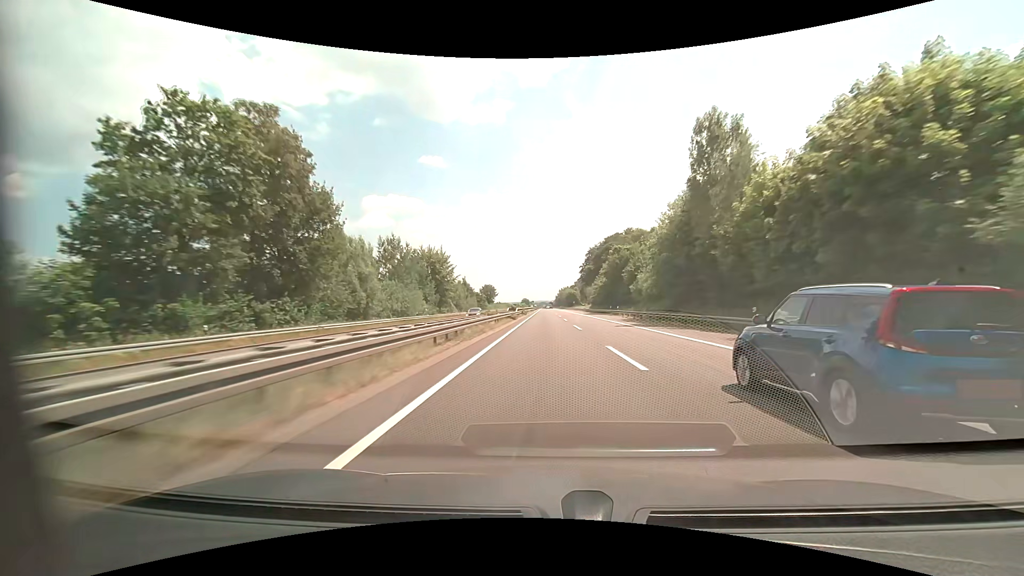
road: motorway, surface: asphalt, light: Day
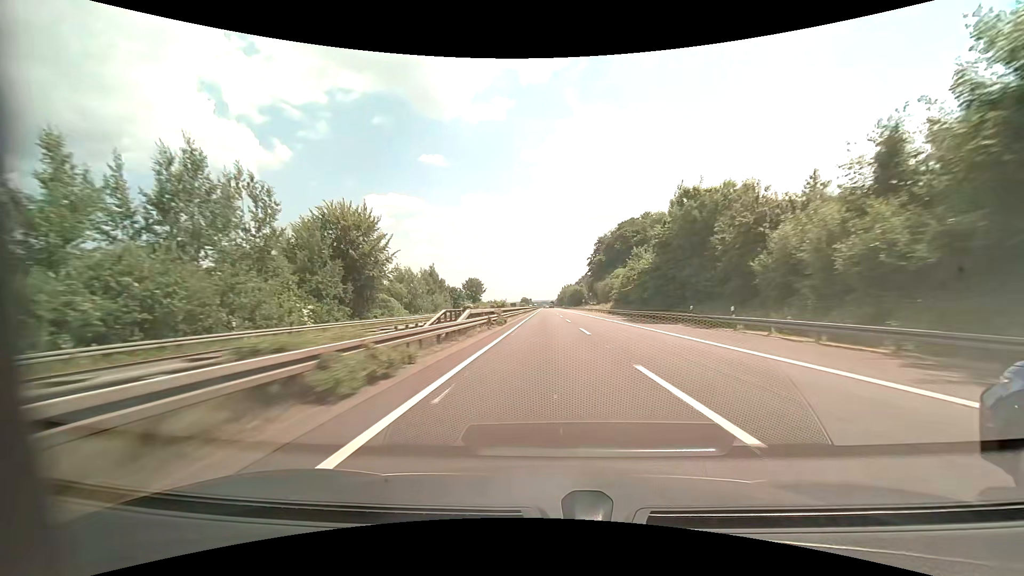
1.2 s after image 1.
(0.0, +41.8) m; 0°
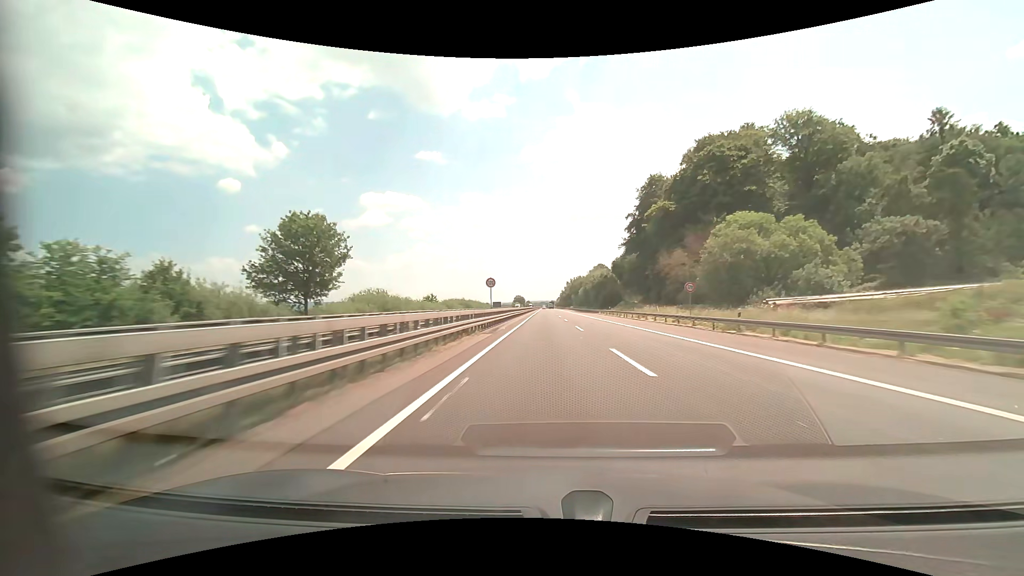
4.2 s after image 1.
(-0.4, +104.1) m; 0°
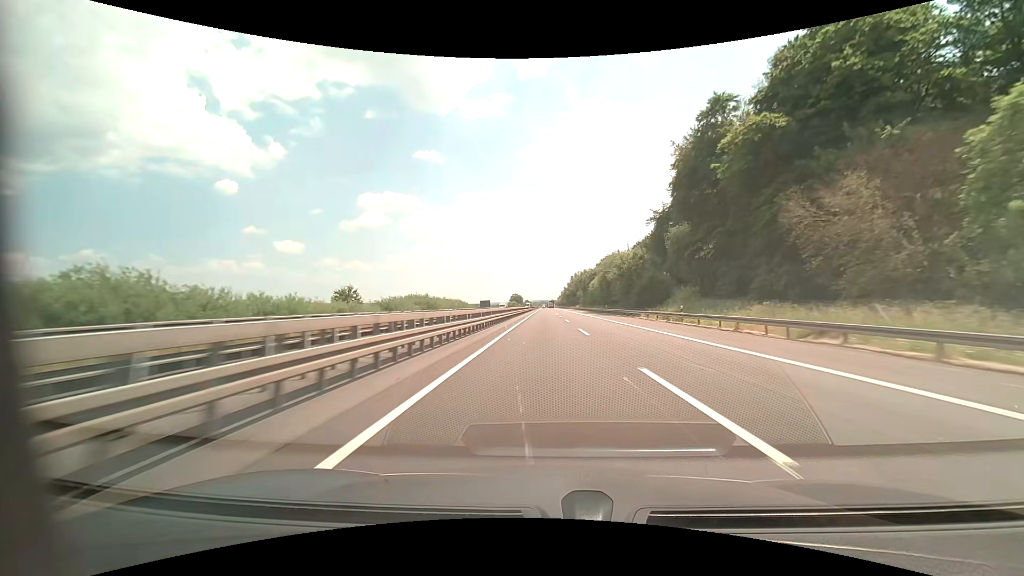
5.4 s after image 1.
(0.0, +41.6) m; 0°
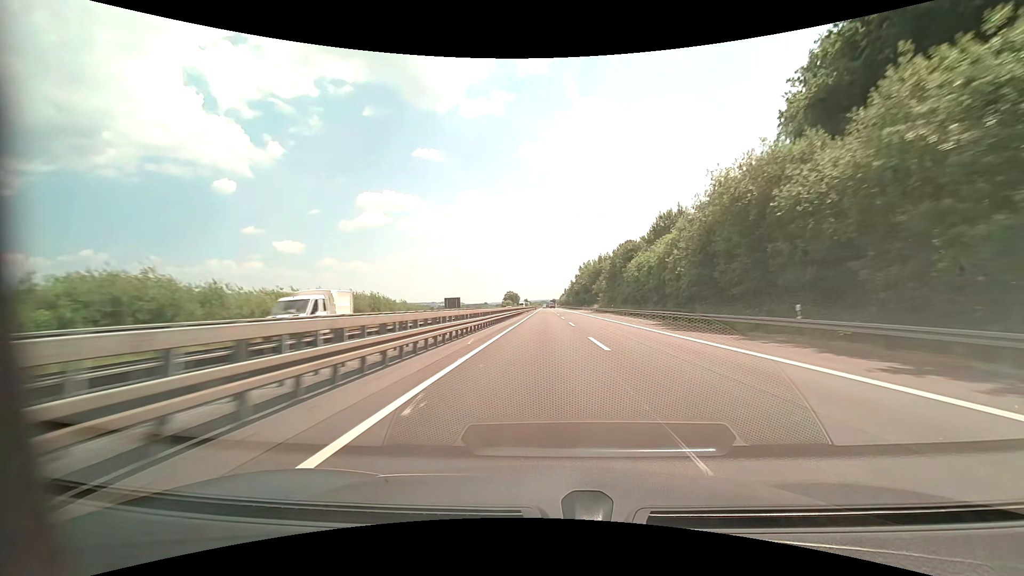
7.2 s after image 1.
(-0.1, +62.2) m; 0°
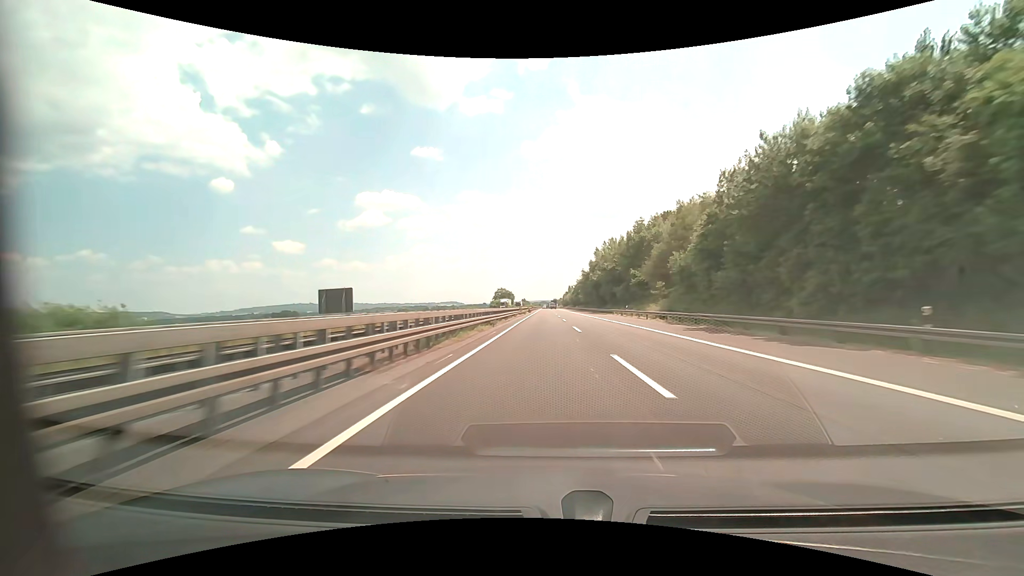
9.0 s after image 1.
(0.0, +61.9) m; 0°
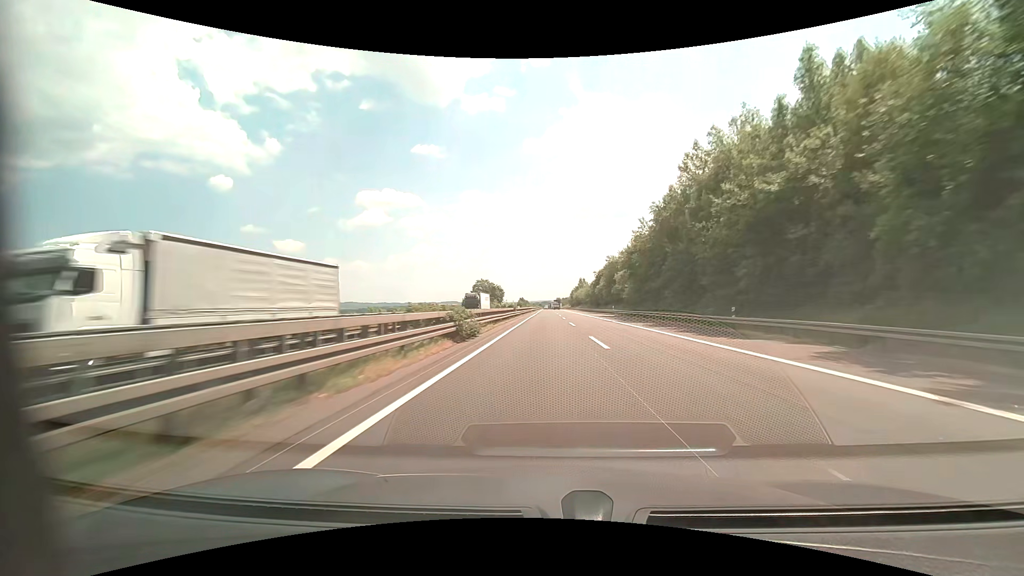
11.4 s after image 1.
(-0.2, +82.4) m; 0°
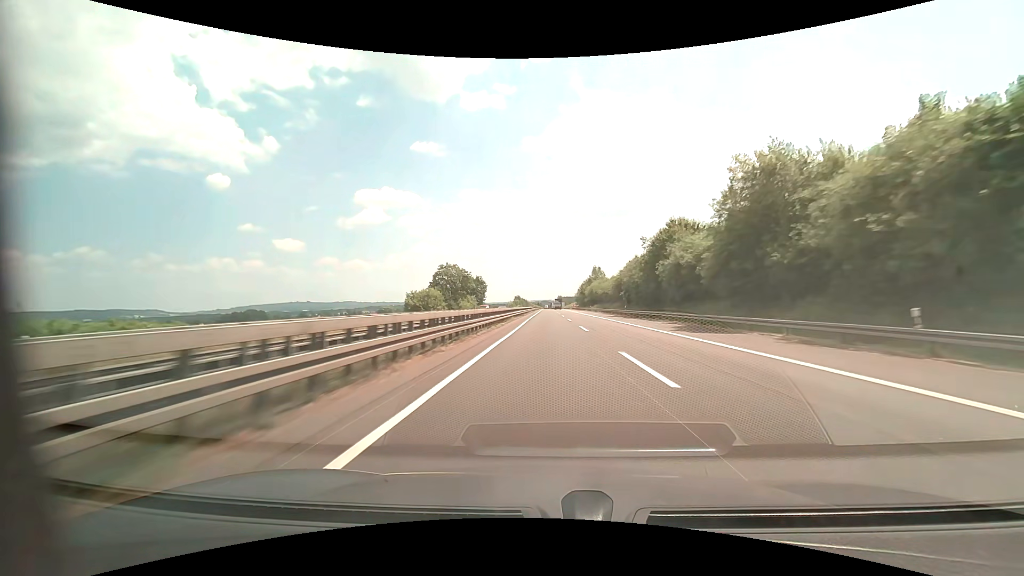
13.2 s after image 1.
(-0.1, +61.7) m; 0°
(0, +10) (0, +20) (0, +30) (0, +40) (0, +50) (0, +60) (0, +70) (0, +80) (0, +90) (0, +100) m
